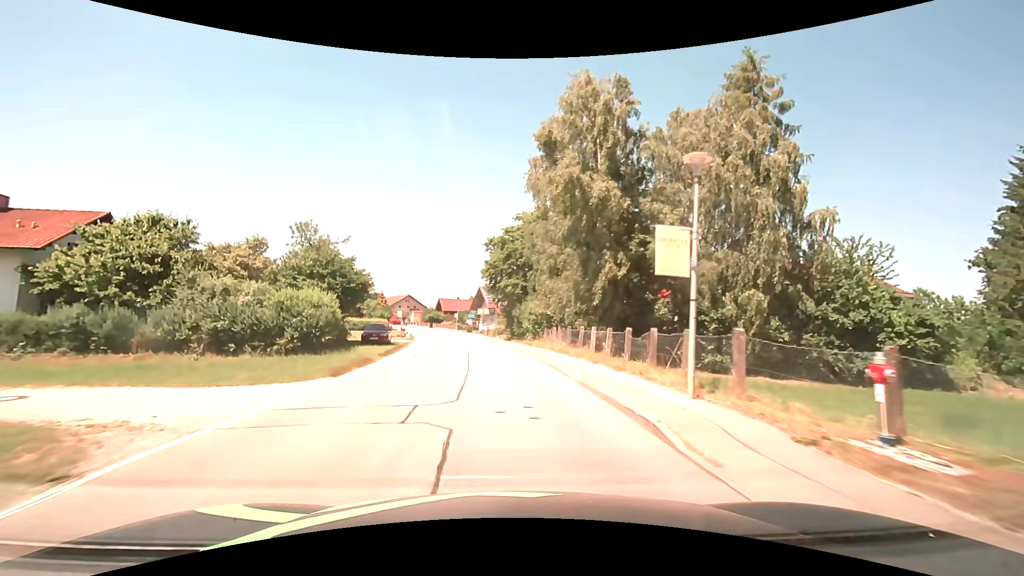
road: tertiary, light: Day
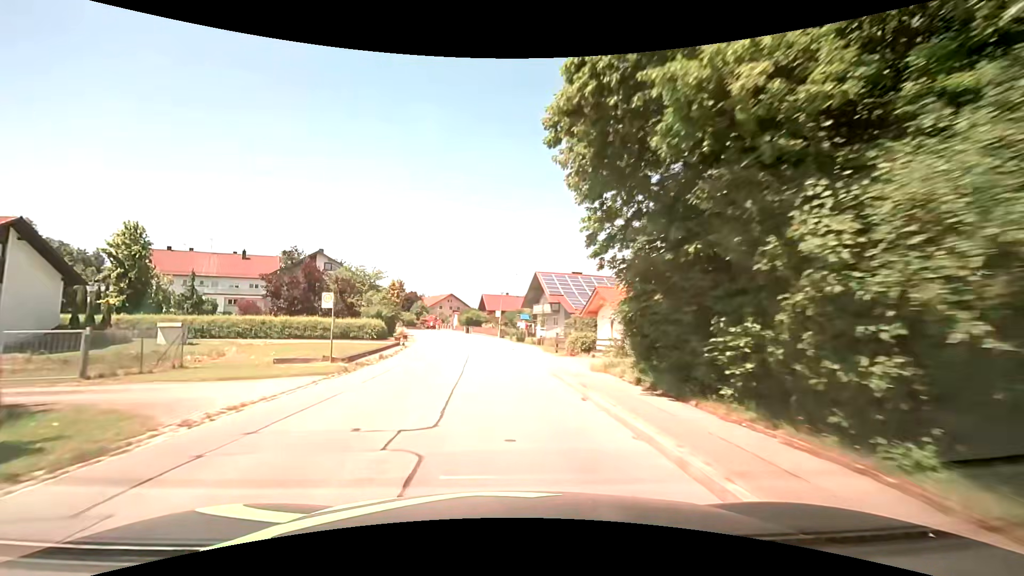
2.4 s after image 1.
(-1.7, +31.0) m; -6°
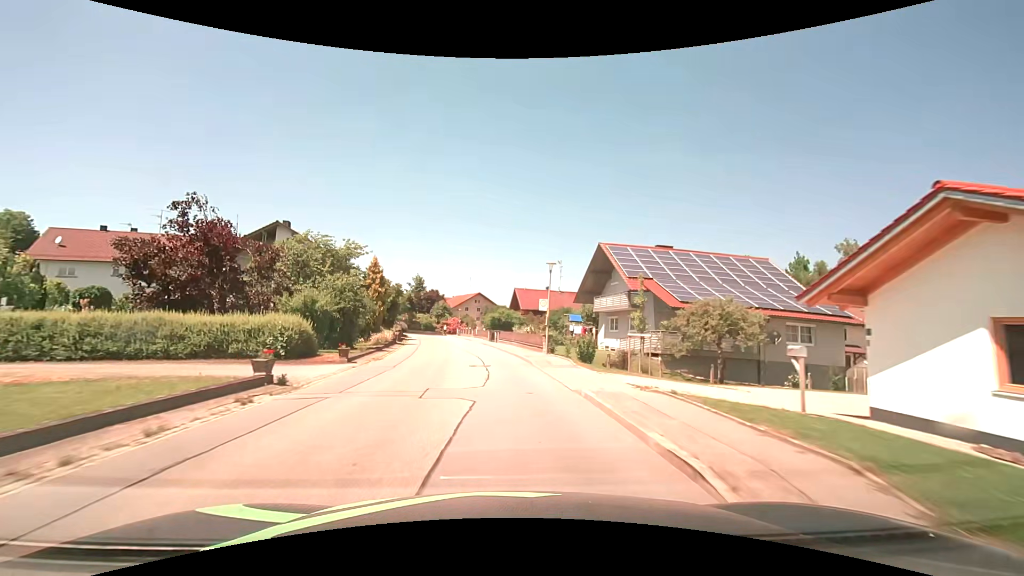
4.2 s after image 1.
(-0.9, +23.3) m; -4°
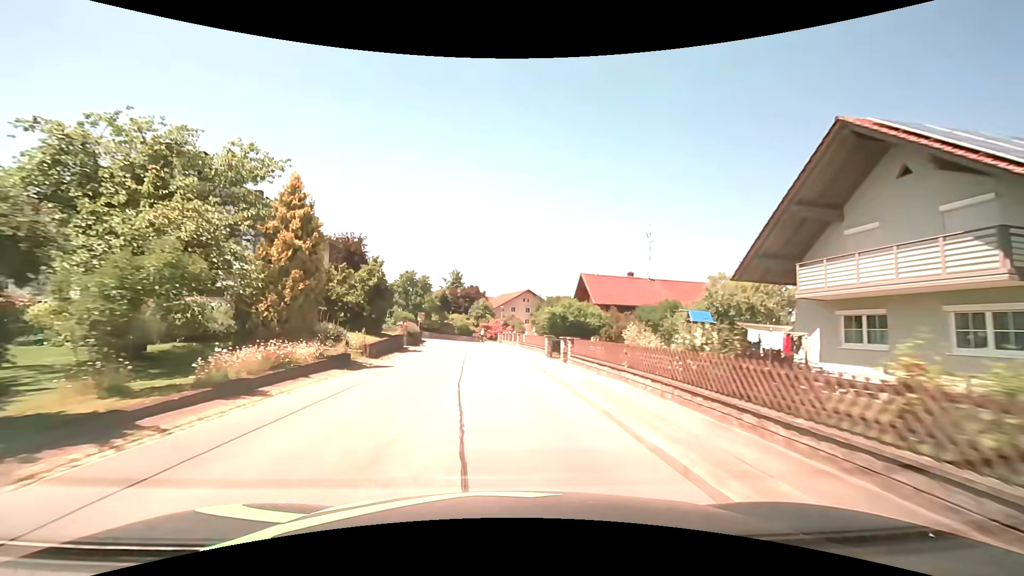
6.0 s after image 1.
(-1.2, +23.1) m; -6°
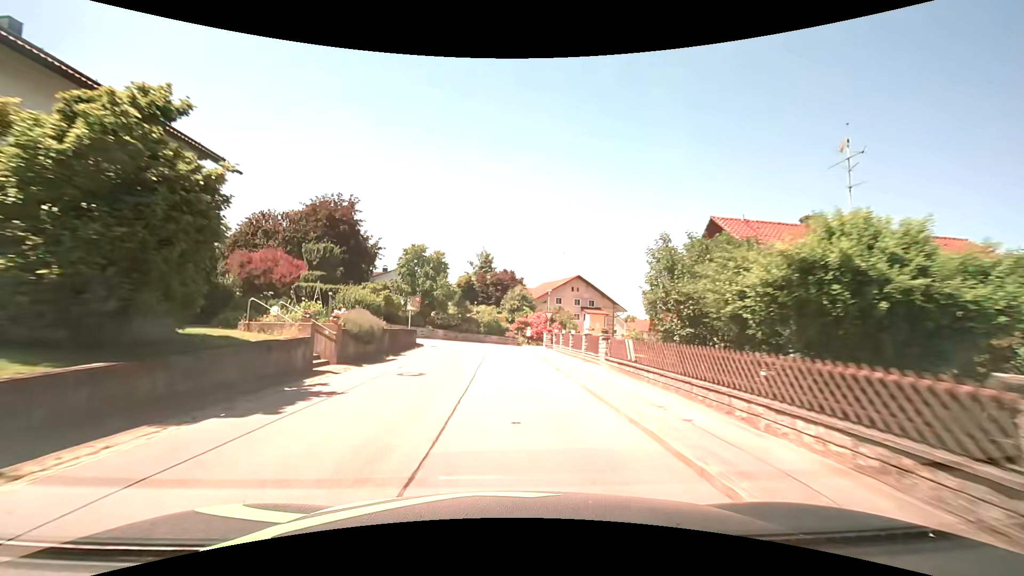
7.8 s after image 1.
(-0.8, +23.0) m; -4°
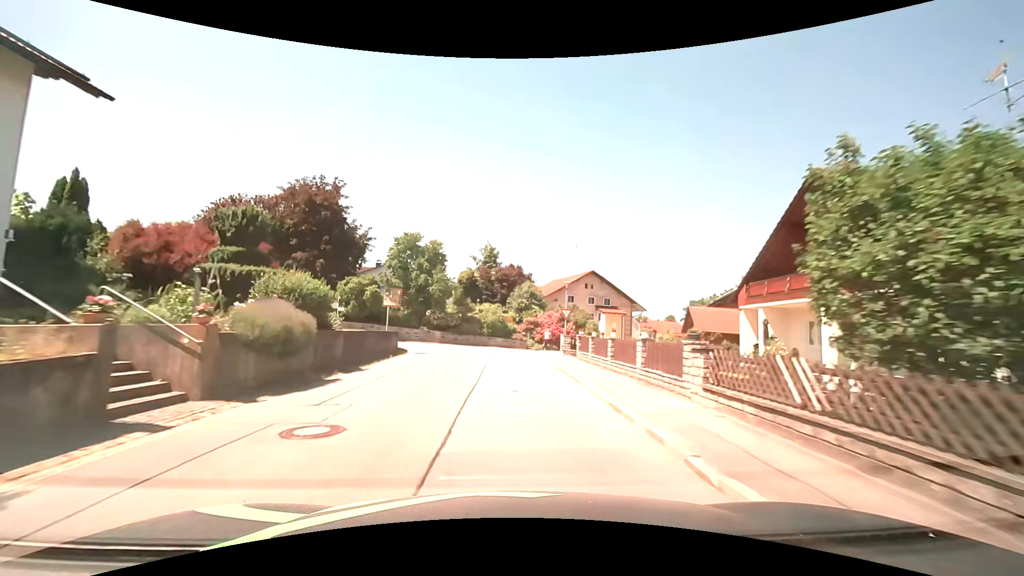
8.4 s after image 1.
(0.0, +7.4) m; -1°
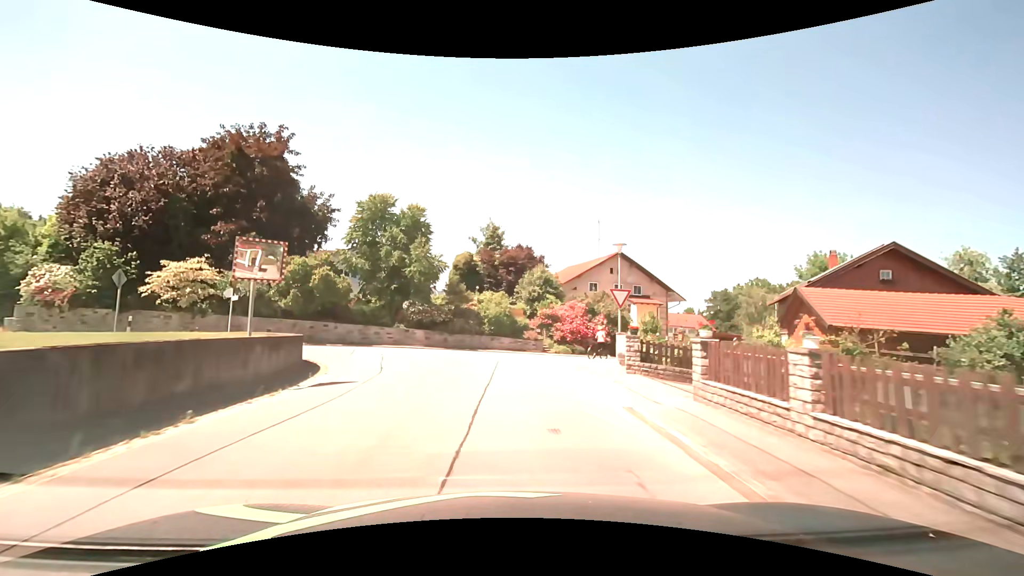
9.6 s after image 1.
(-0.1, +13.2) m; -1°
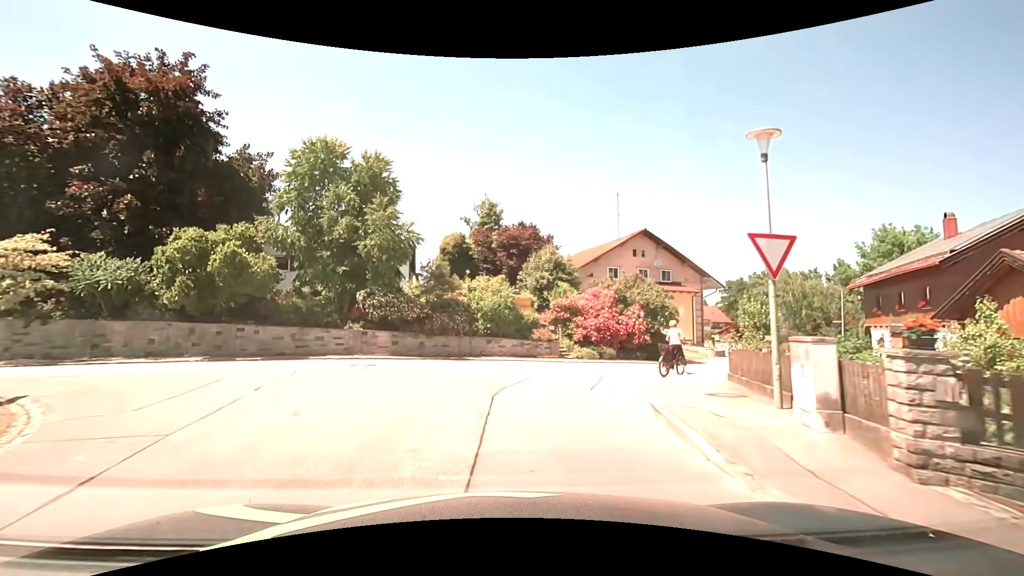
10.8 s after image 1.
(0.0, +10.2) m; 0°
(0, +10) (+3, +19) (+9, +27) (+16, +34) (+21, +43) (+25, +52) (+29, +61) (+32, +71) (+37, +80) (+43, +87) m
